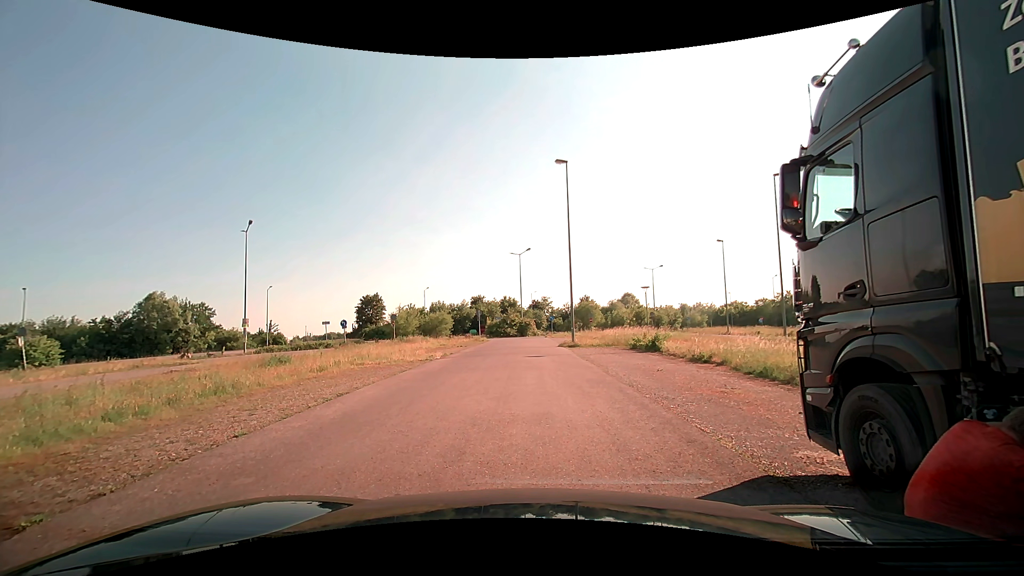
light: Day
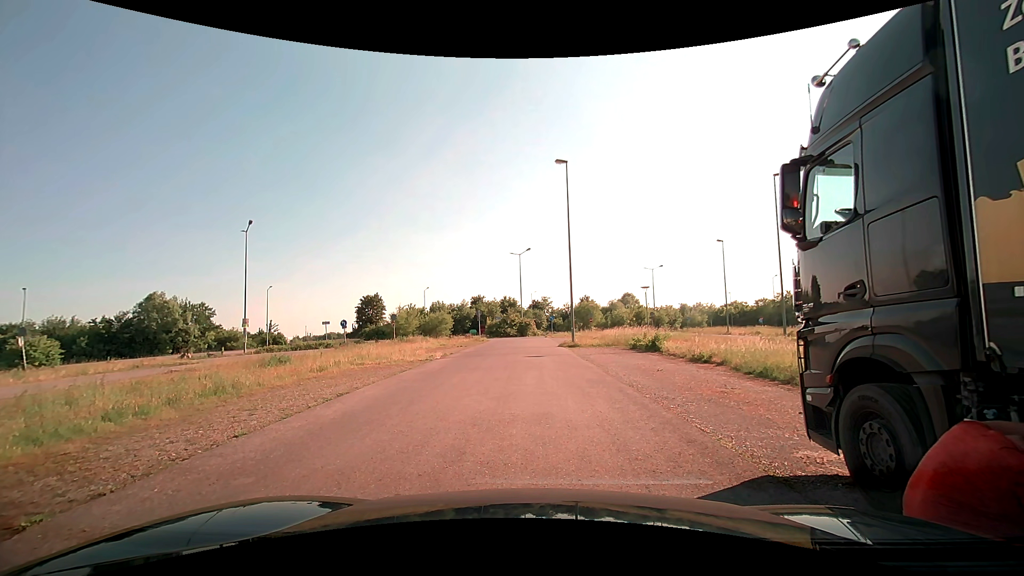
(0.0, 0.0) m; 0°
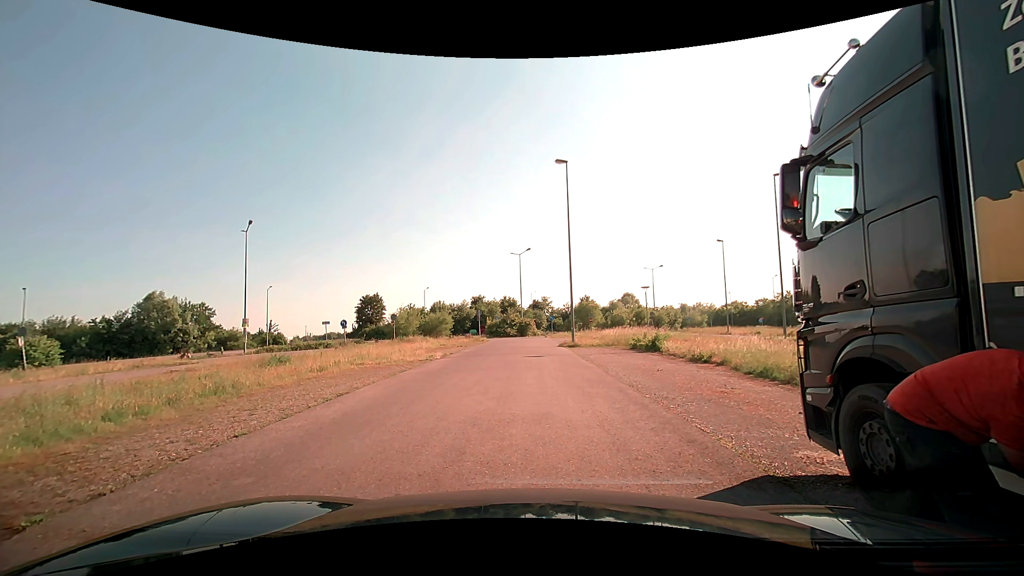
(0.0, 0.0) m; 0°
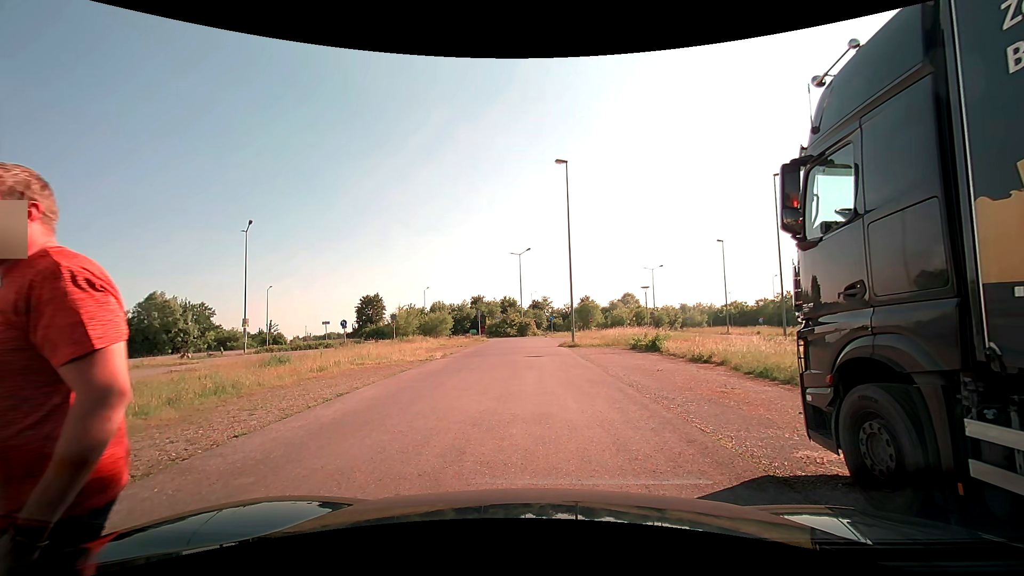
(0.0, 0.0) m; 0°
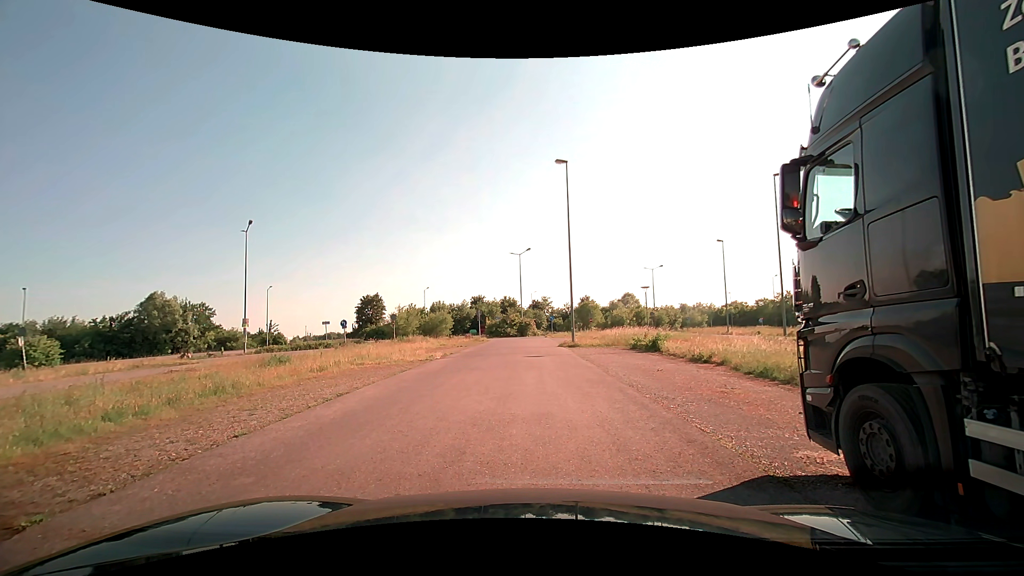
(0.0, 0.0) m; 0°
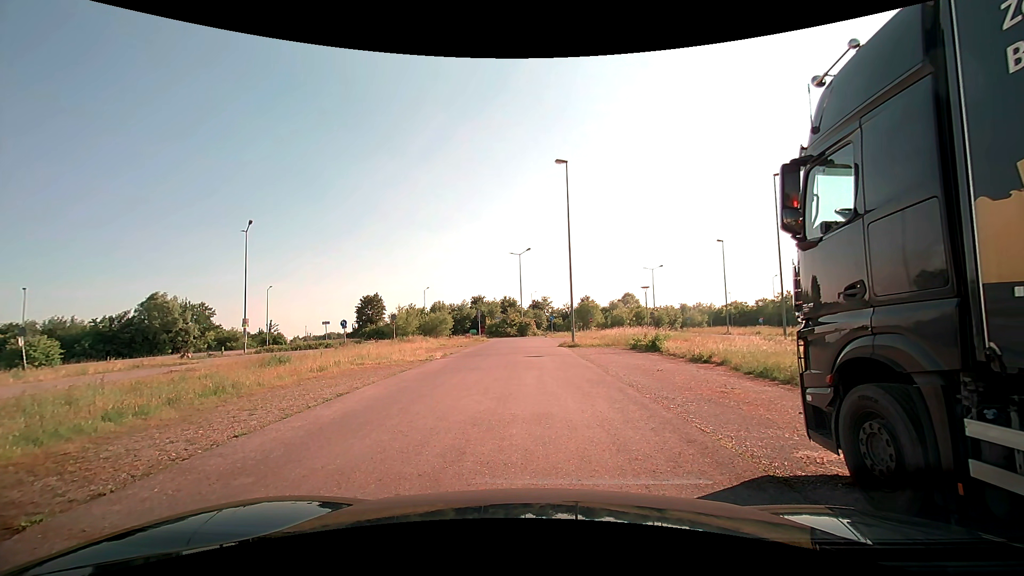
(0.0, 0.0) m; 0°
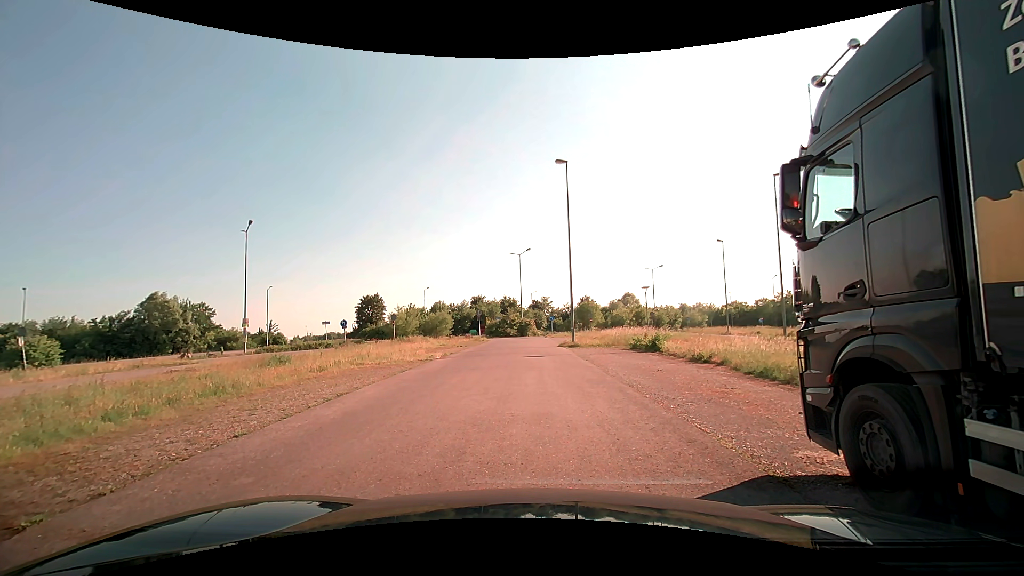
(0.0, 0.0) m; 0°
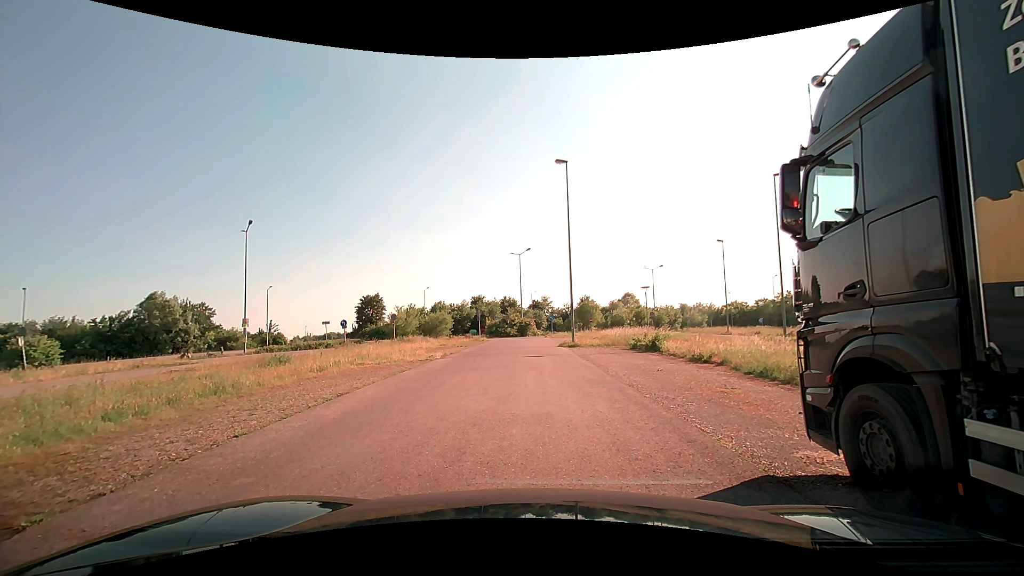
(0.0, 0.0) m; 0°
